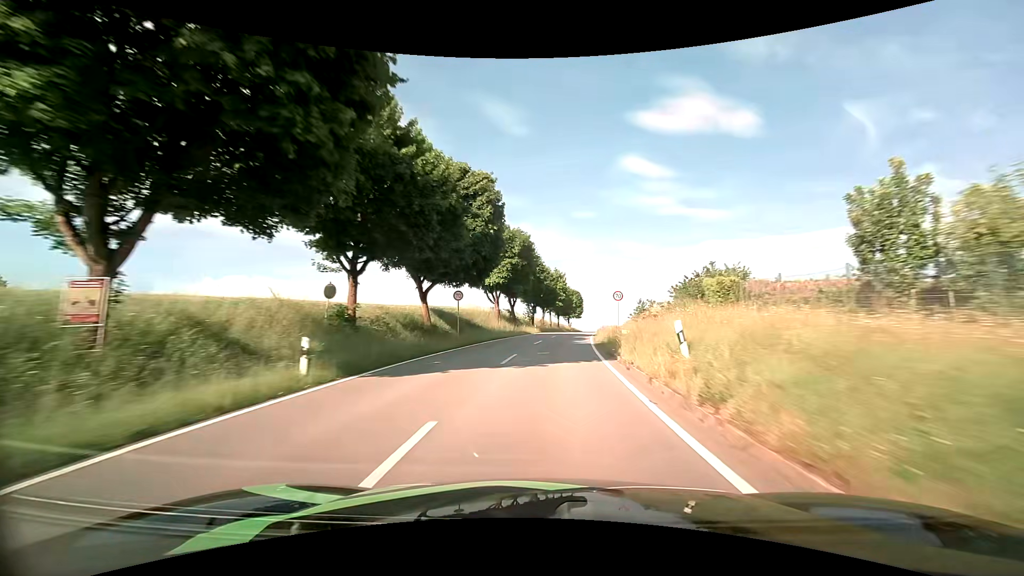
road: tertiary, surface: asphalt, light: Day
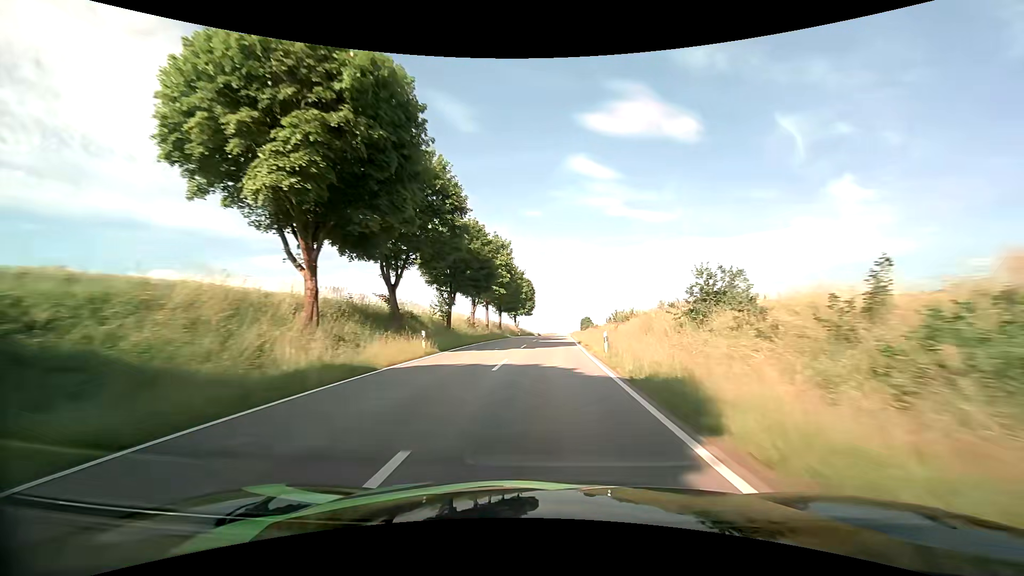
(+2.3, +38.4) m; +7°
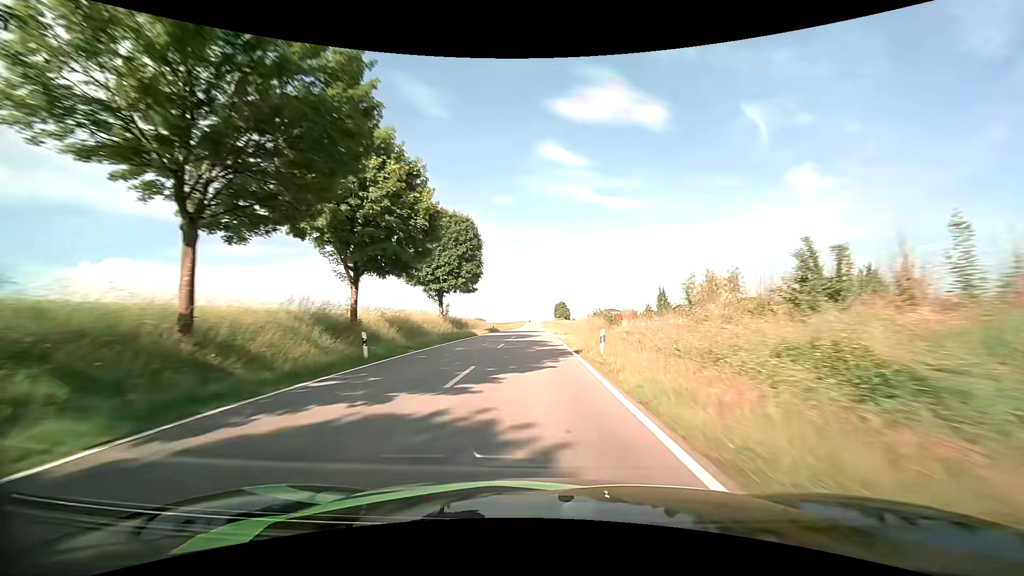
(+1.9, +53.5) m; +3°
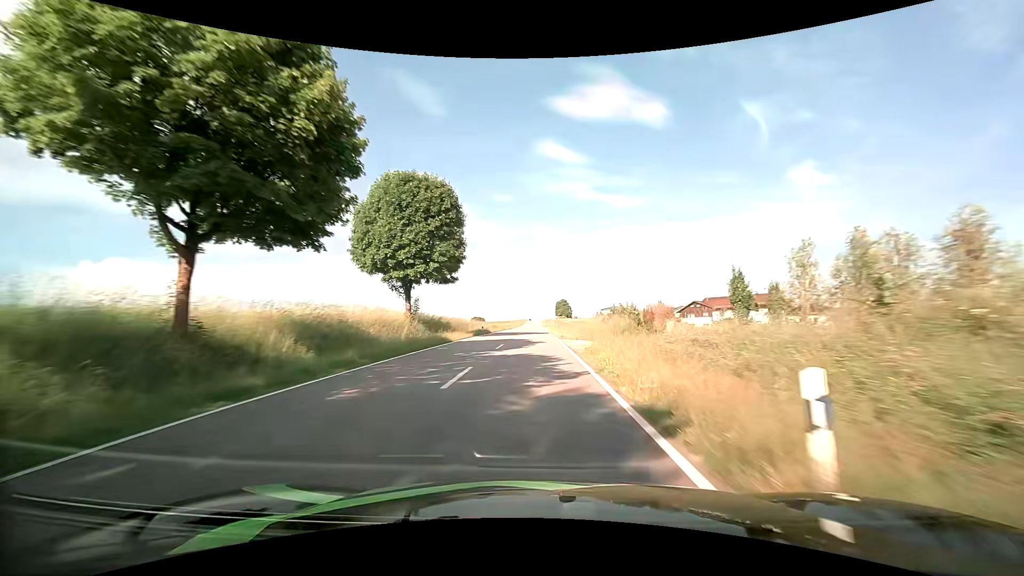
(0.0, +12.7) m; 0°
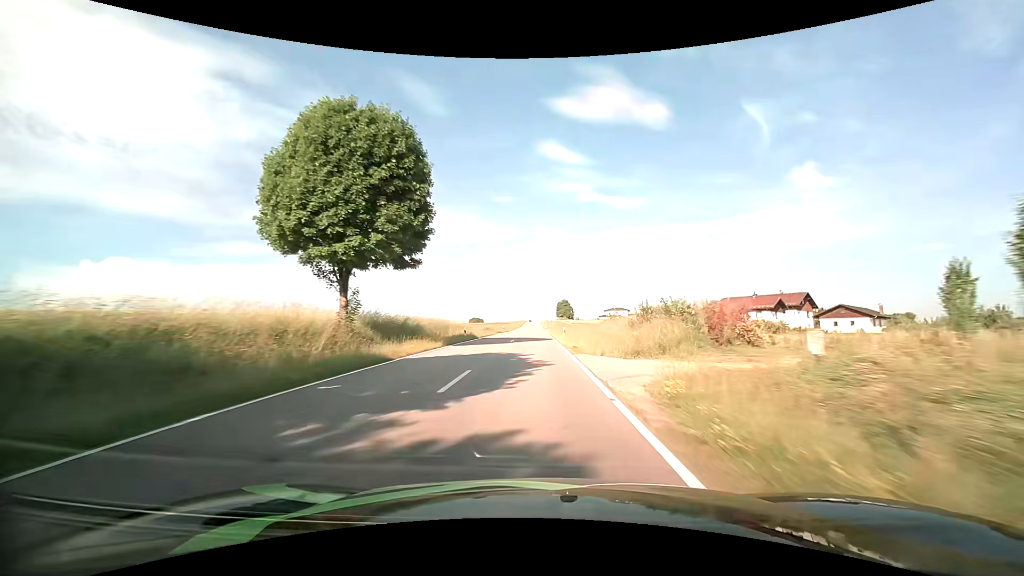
(-0.1, +12.5) m; 0°
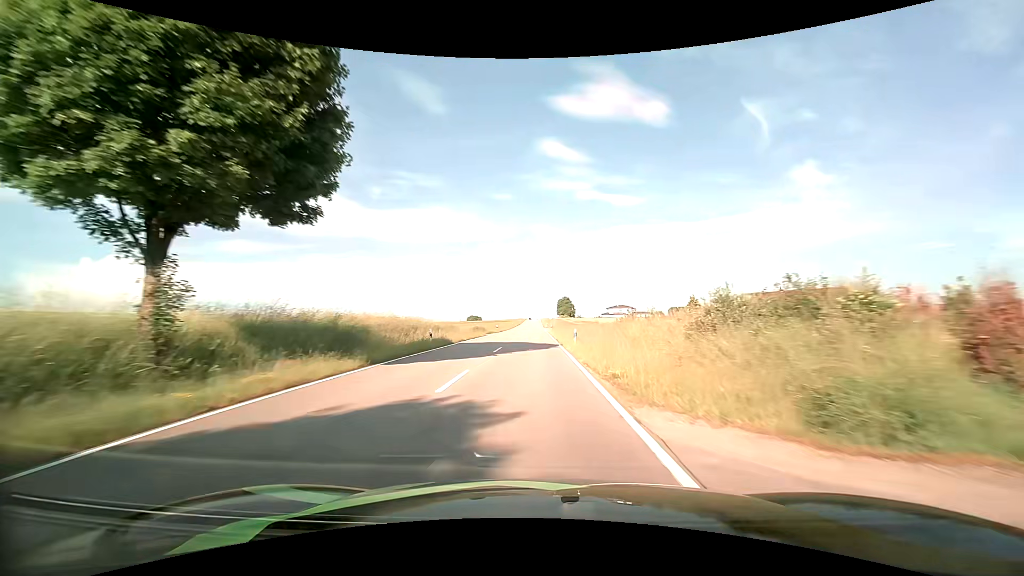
(0.0, +12.5) m; 0°
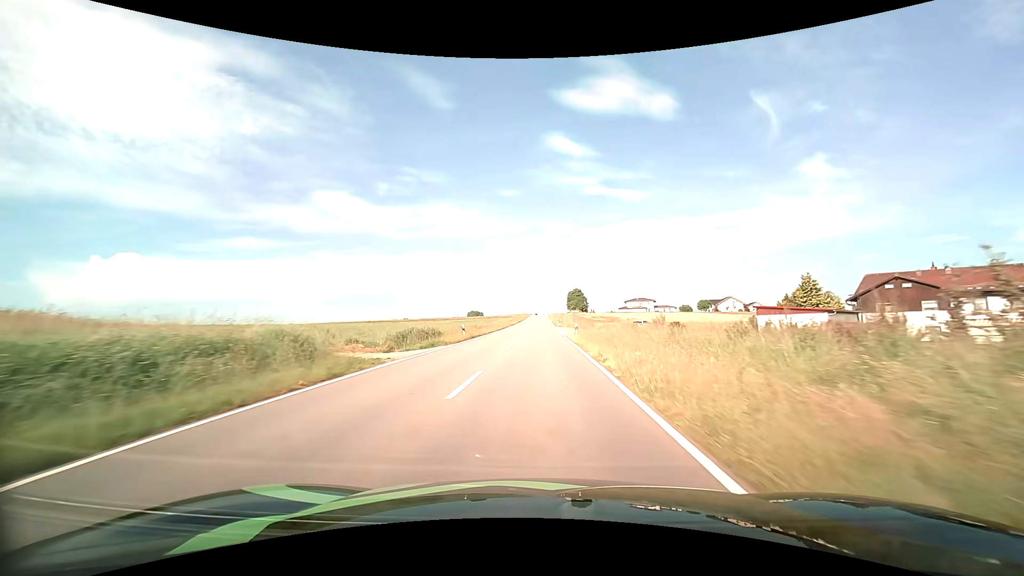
(-0.4, +37.3) m; -1°
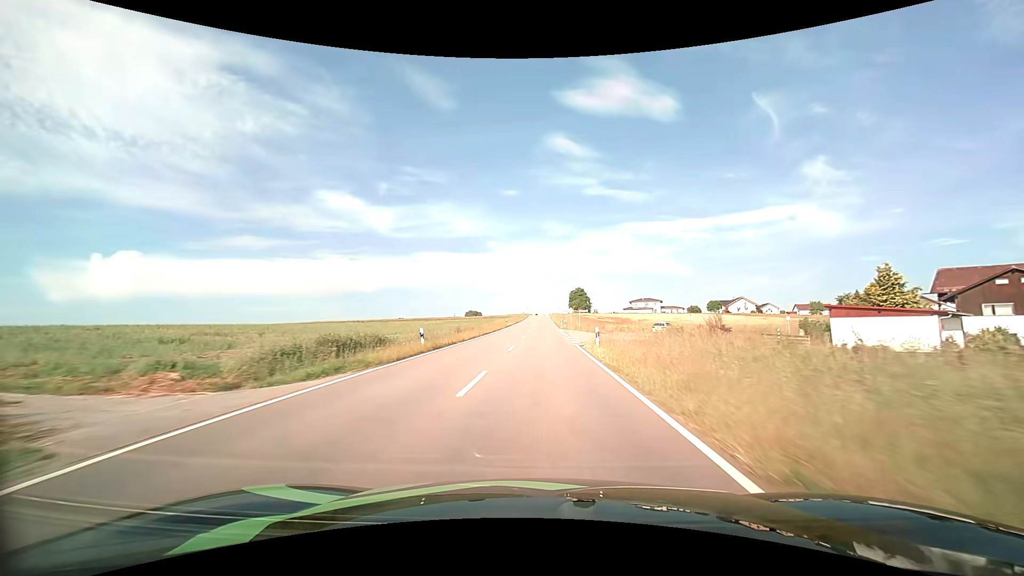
(0.0, +12.4) m; 0°
(0, +10) (0, +20) (0, +30) (0, +40) (0, +50) (+1, +60) (+1, +70) (+1, +80) (+1, +90) (+1, +100) m
